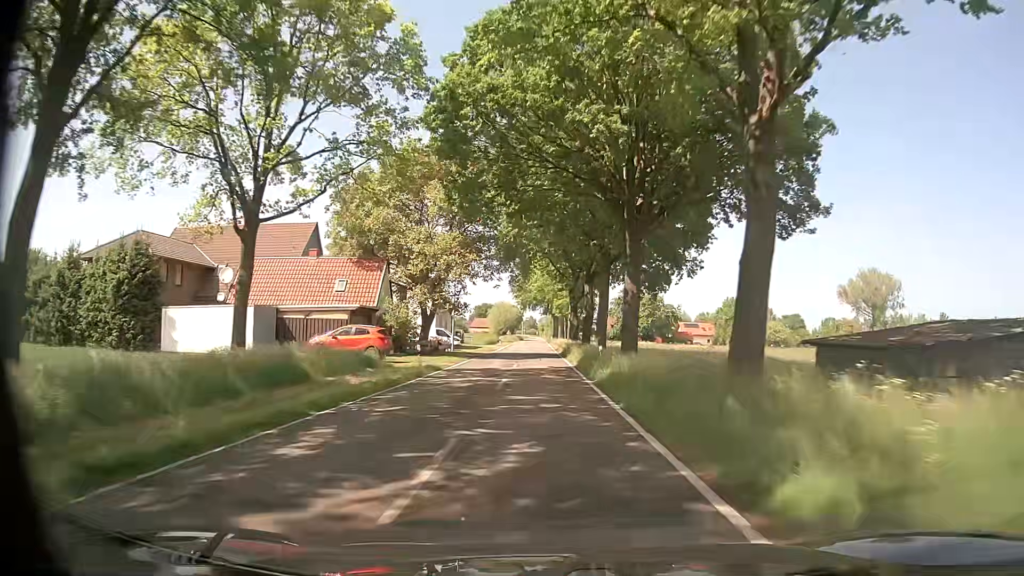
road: tertiary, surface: asphalt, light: Day
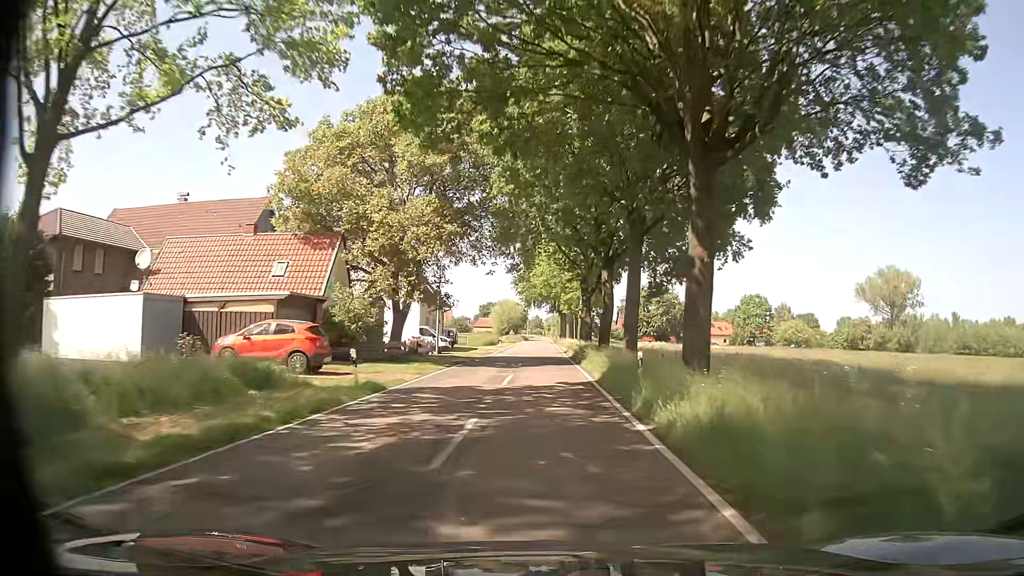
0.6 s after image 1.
(-0.1, +10.4) m; -2°
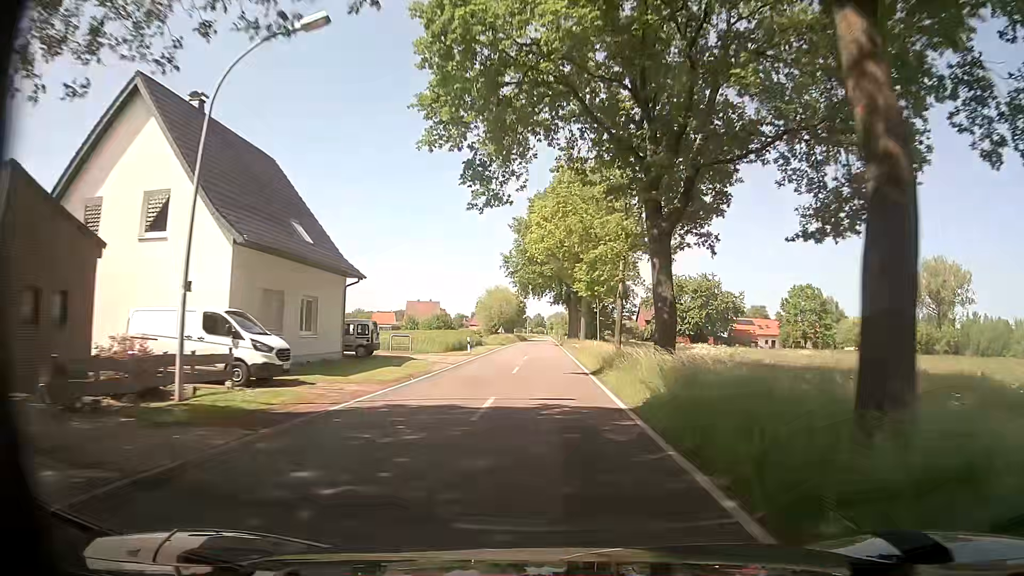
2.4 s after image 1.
(+0.3, +31.5) m; +1°
(0, +10) (0, +20) (0, +30) (0, +40) (0, +50) (0, +60) (0, +70) (0, +80) (0, +90) (0, +100) m
